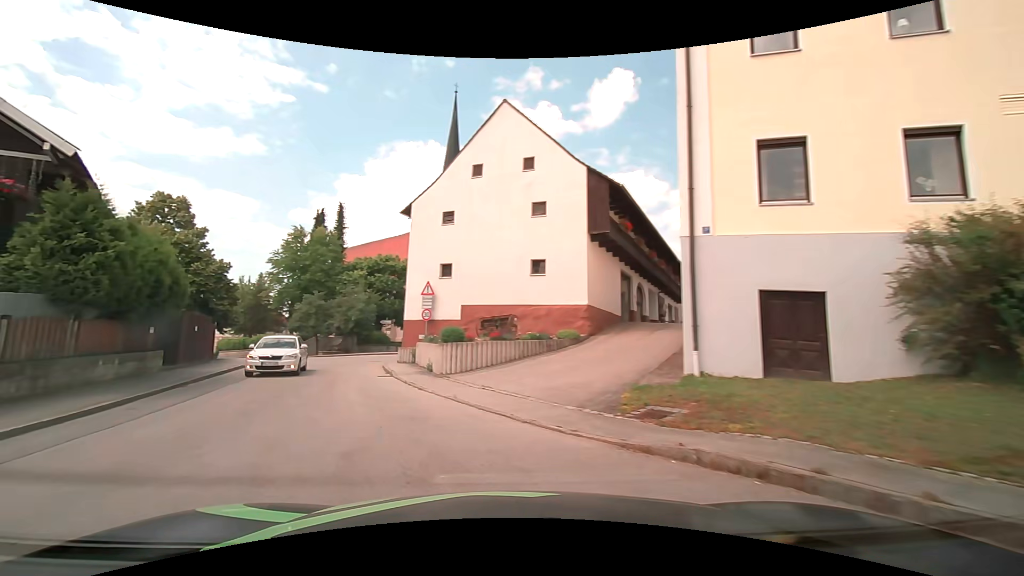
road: tertiary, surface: asphalt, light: Day
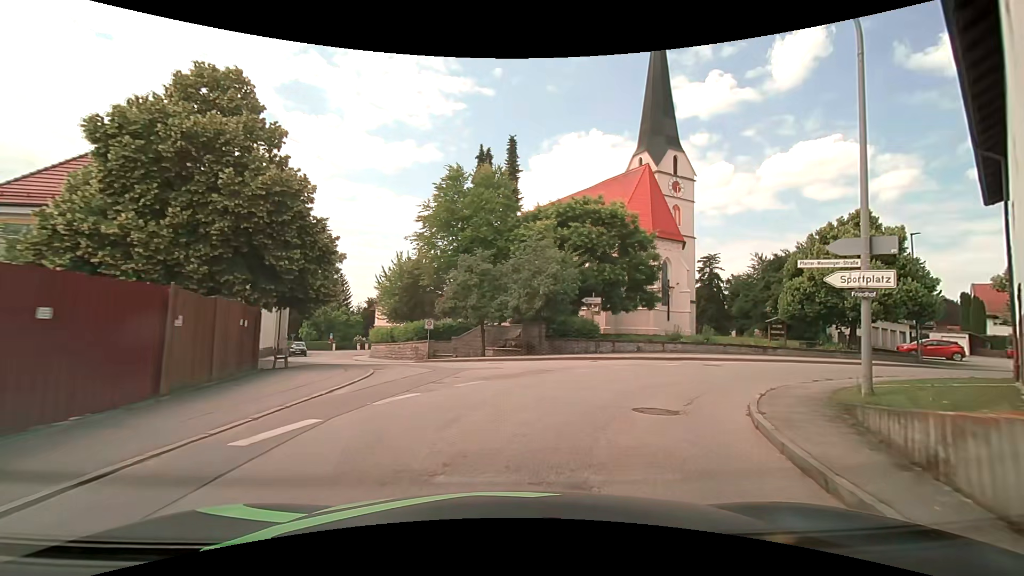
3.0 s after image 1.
(-7.0, +22.7) m; -18°
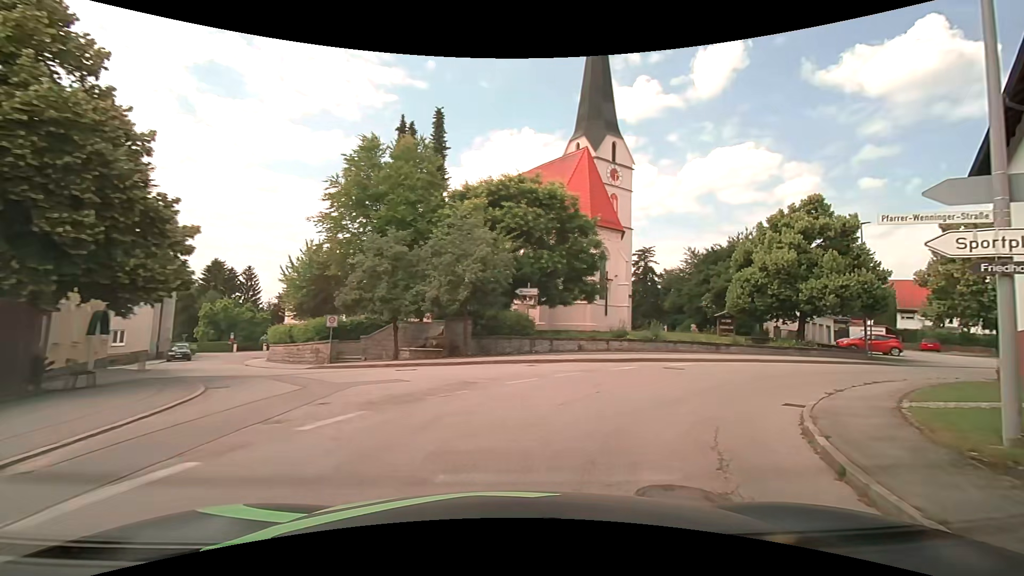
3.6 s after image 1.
(+0.1, +4.8) m; +6°
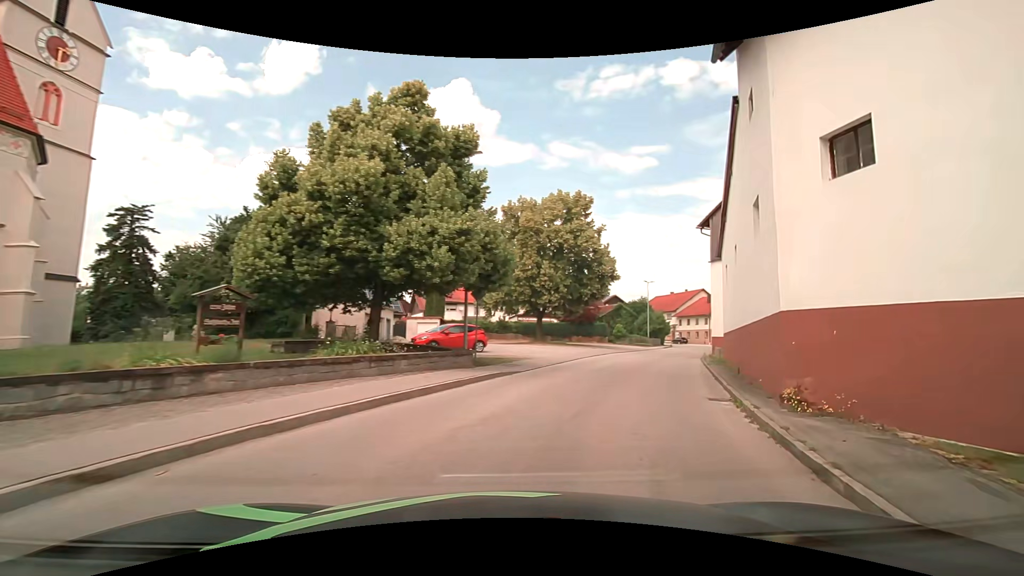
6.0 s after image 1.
(+7.5, +16.3) m; +49°
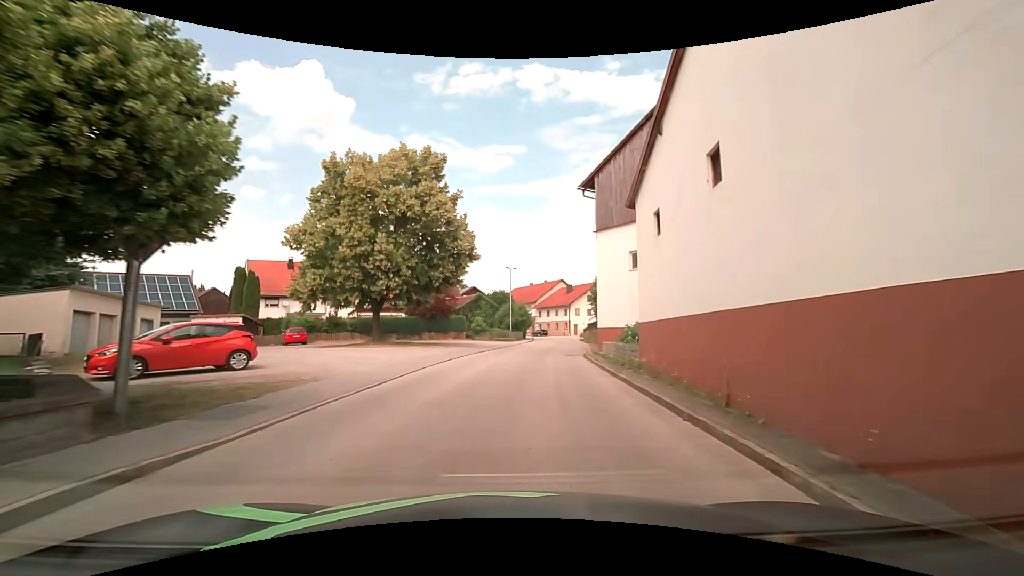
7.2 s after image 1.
(+1.6, +9.8) m; +15°
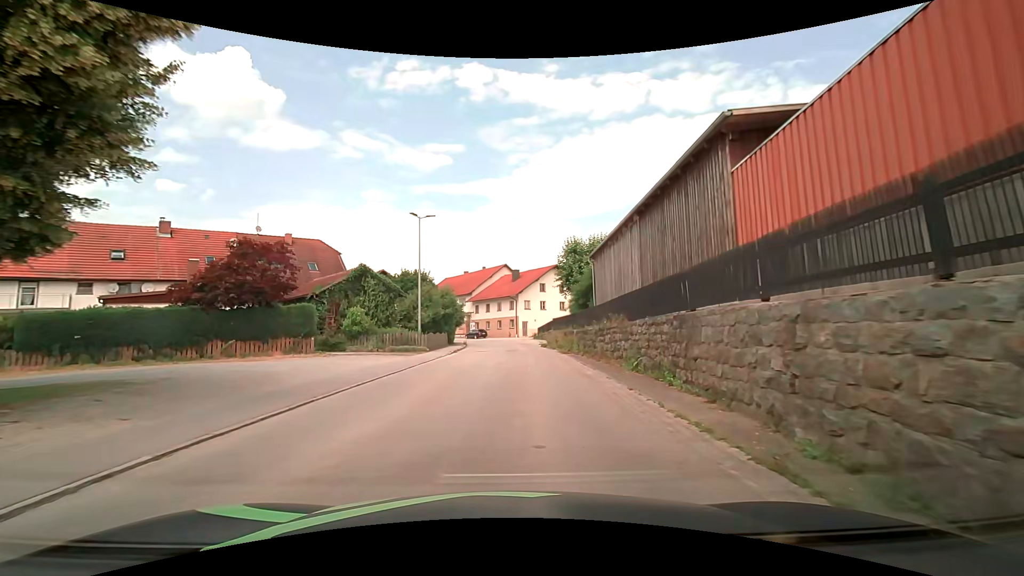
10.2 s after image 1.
(+2.0, +26.2) m; +7°
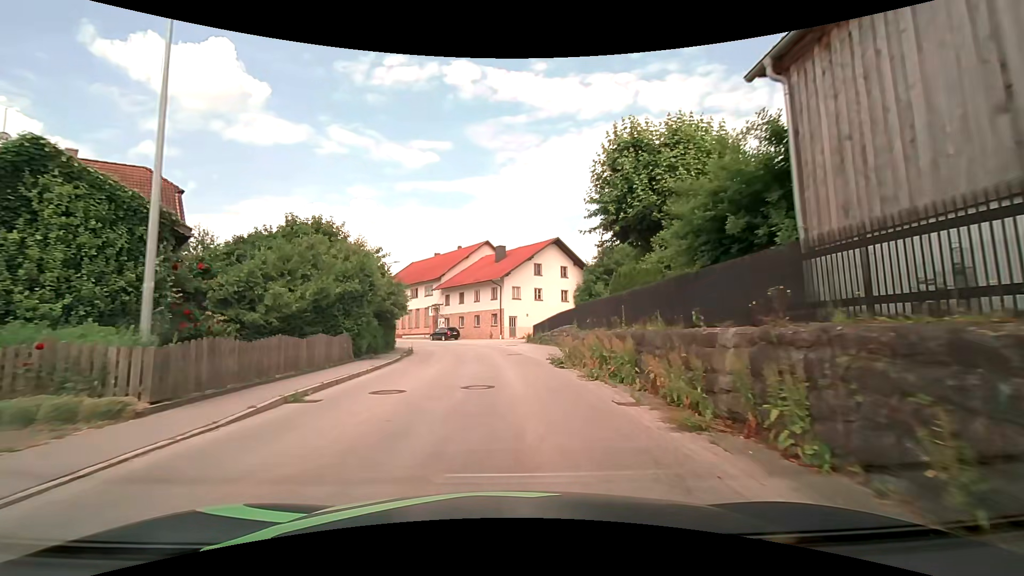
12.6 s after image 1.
(+0.6, +21.6) m; +2°
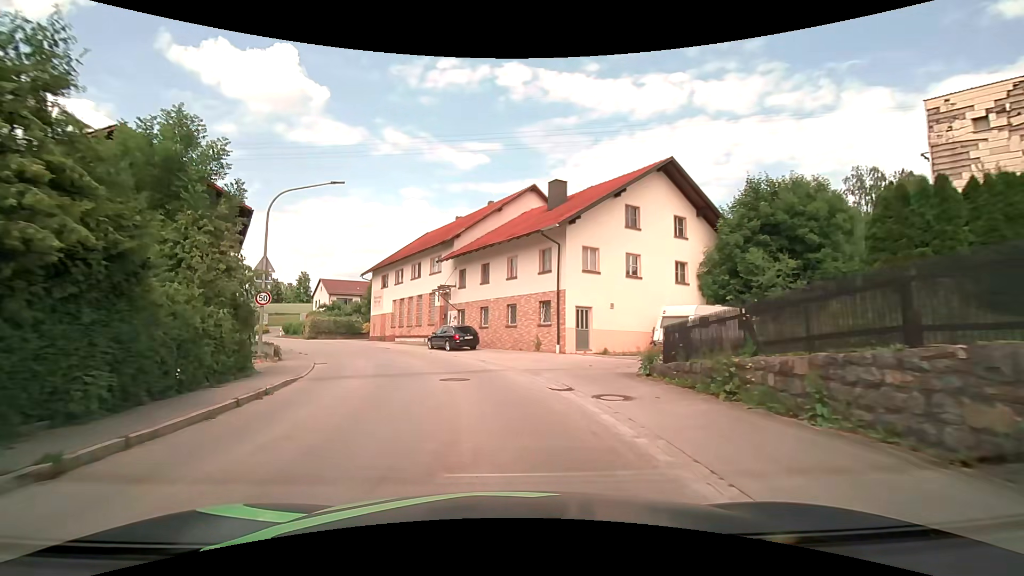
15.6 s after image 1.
(-0.6, +26.2) m; -5°
(-1, +10) (-3, +20) (-7, +29) (-11, +38) (-16, +47) (-22, +55) (-28, +63) (-35, +70) (-42, +77) (-48, +85) m
